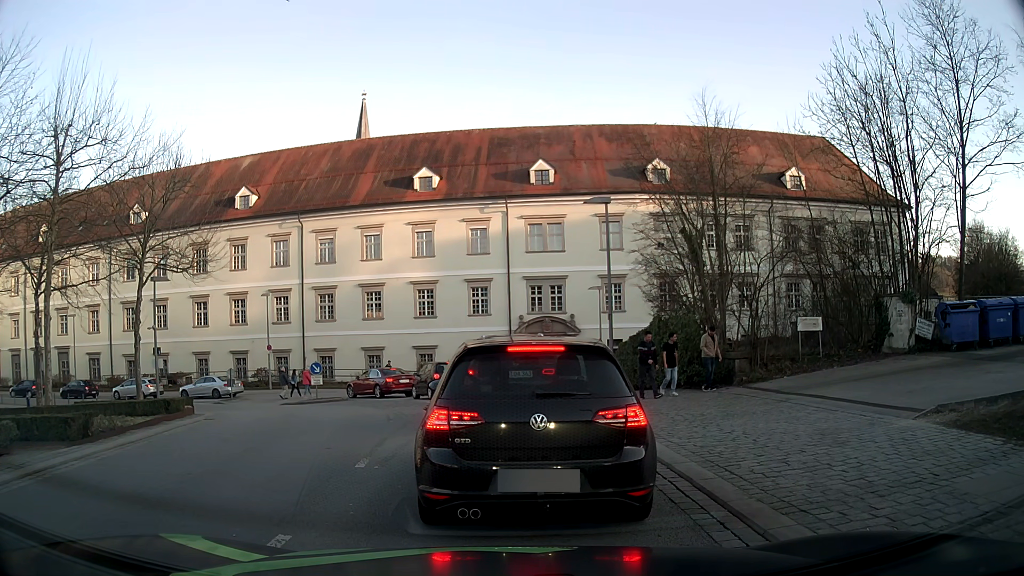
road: tertiary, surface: asphalt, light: Day
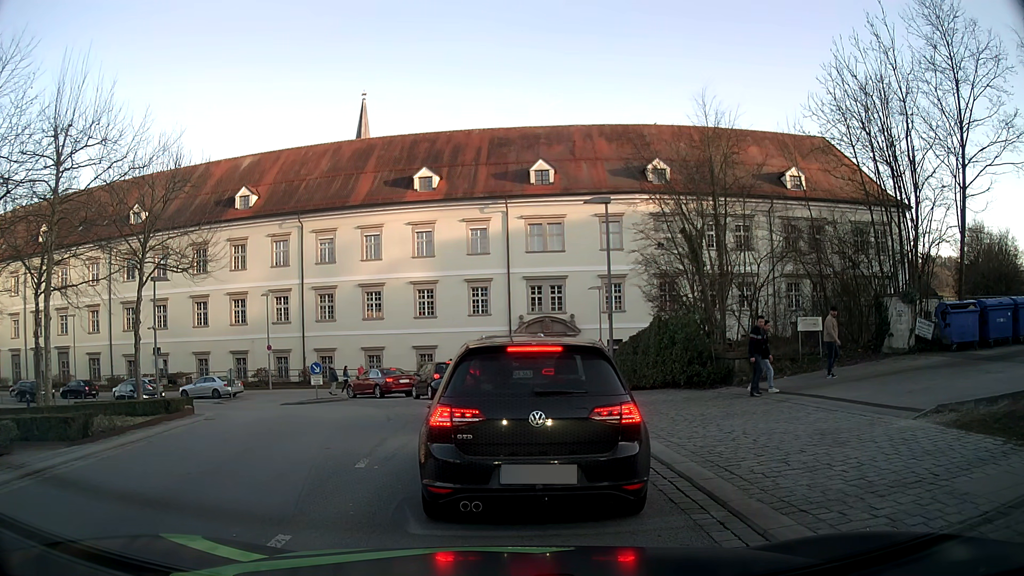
(0.0, 0.0) m; 0°
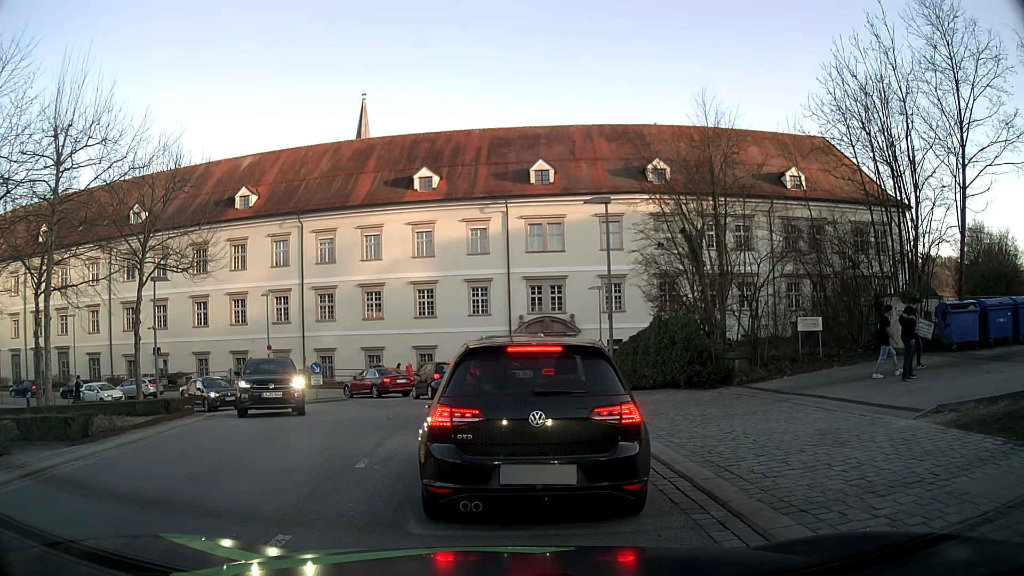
(0.0, 0.0) m; 0°
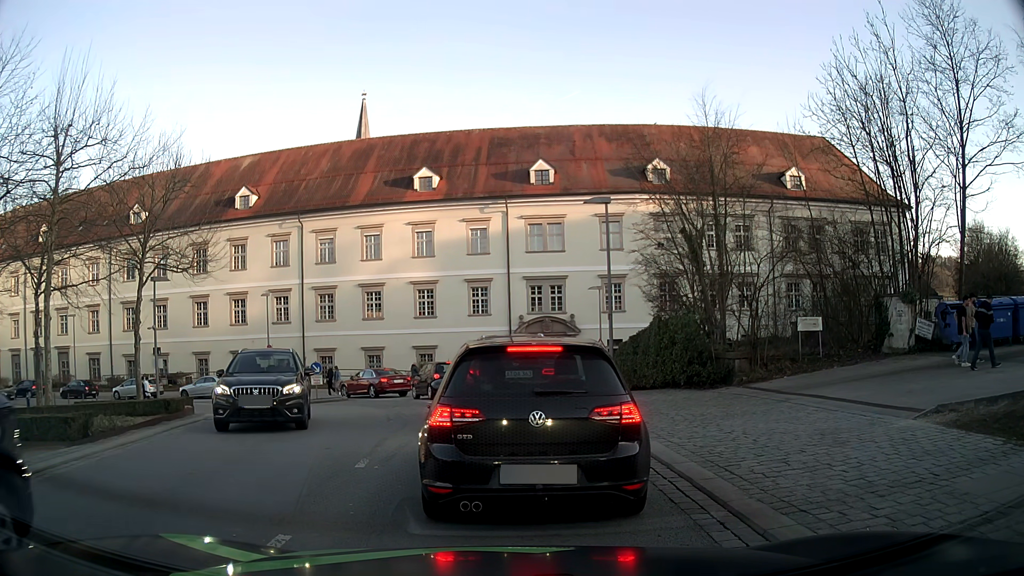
(0.0, 0.0) m; 0°
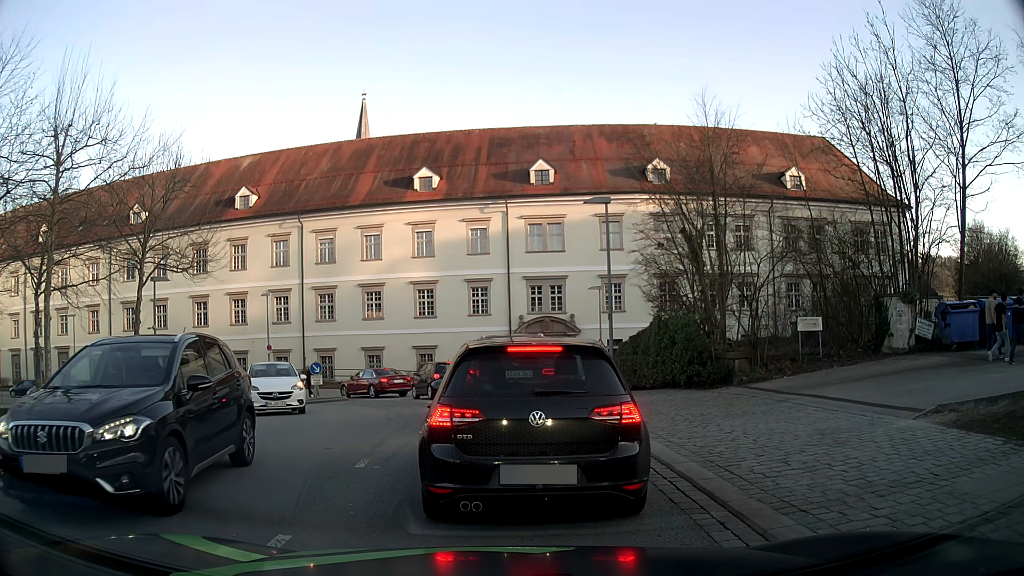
(0.0, 0.0) m; 0°
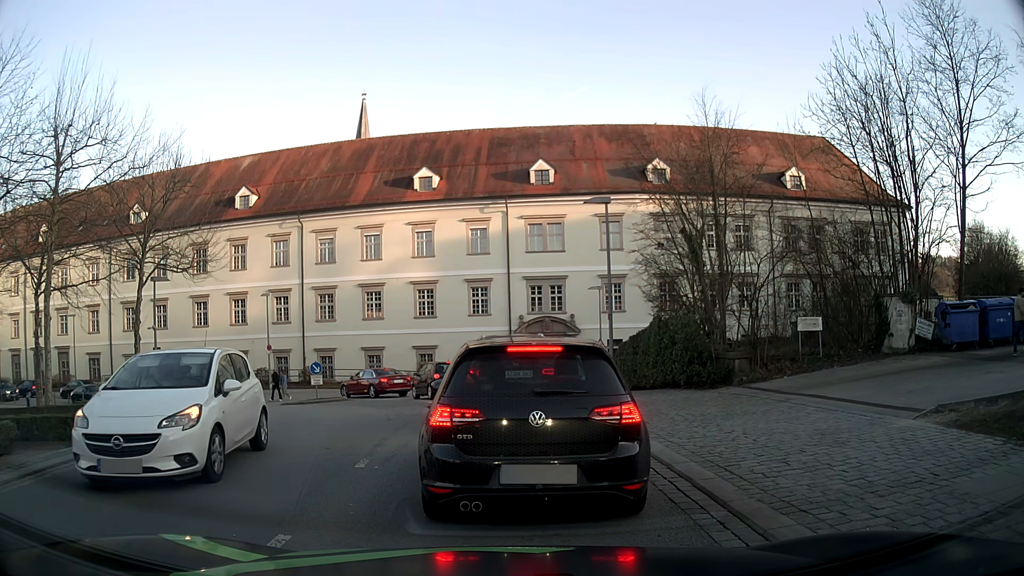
(0.0, 0.0) m; 0°
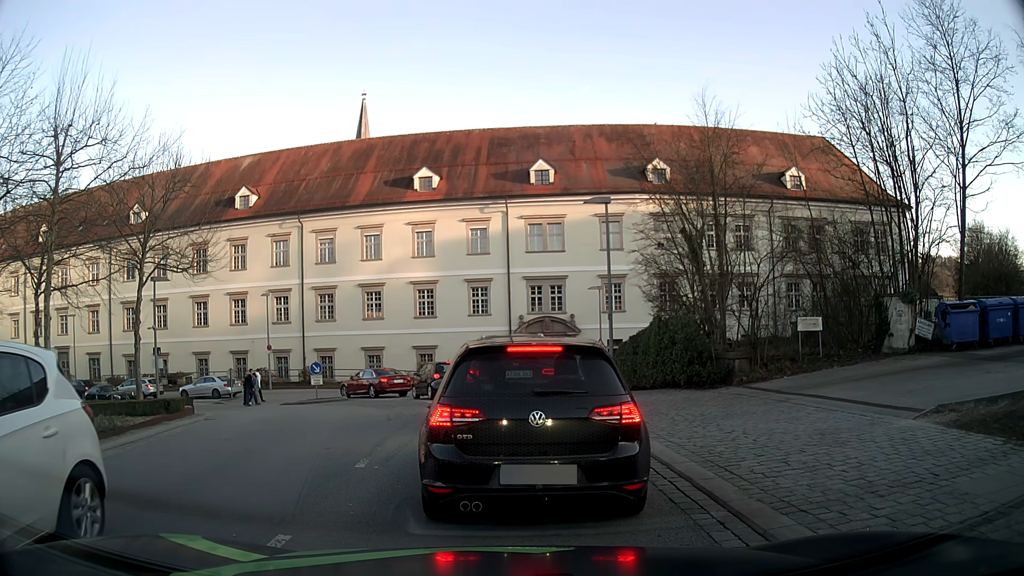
(0.0, 0.0) m; 0°
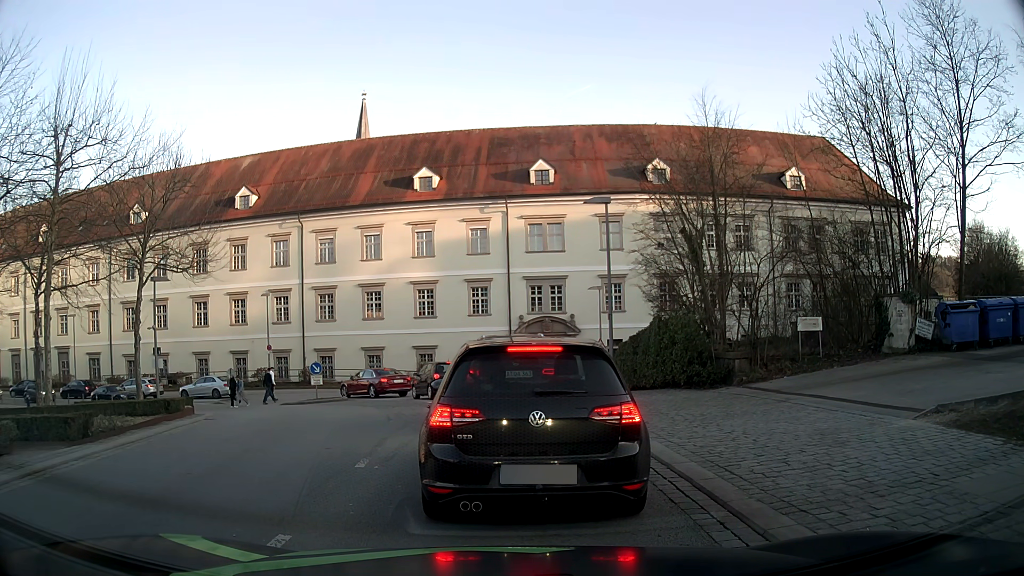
(0.0, 0.0) m; 0°
